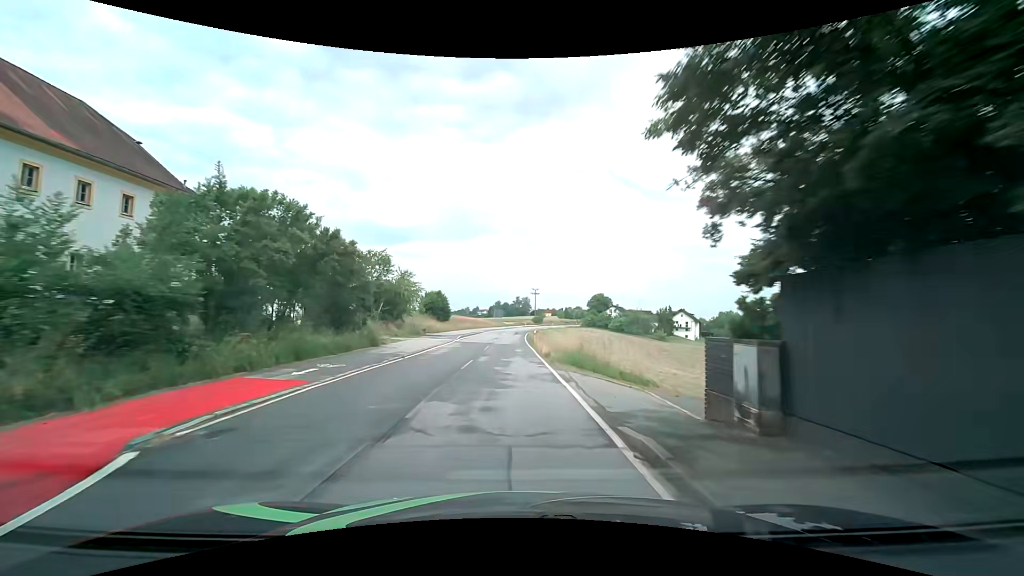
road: tertiary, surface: asphalt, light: Day
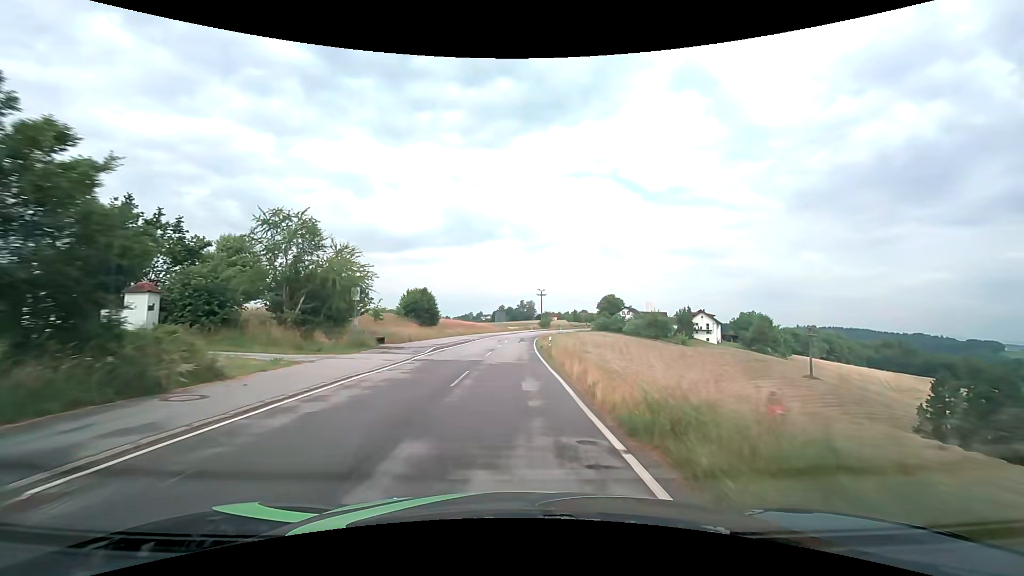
(-0.2, +15.7) m; -1°
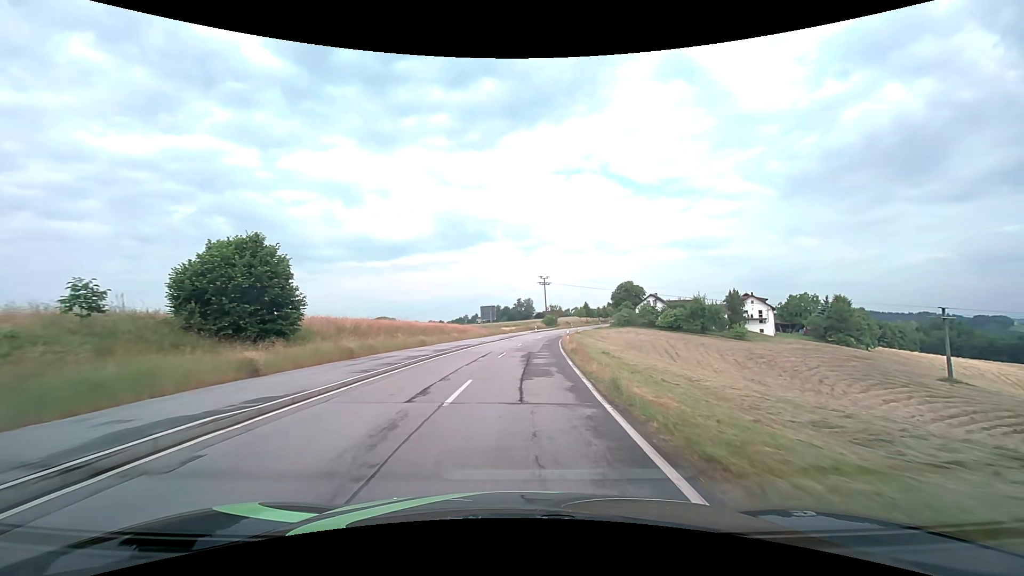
(-0.1, +39.3) m; 0°
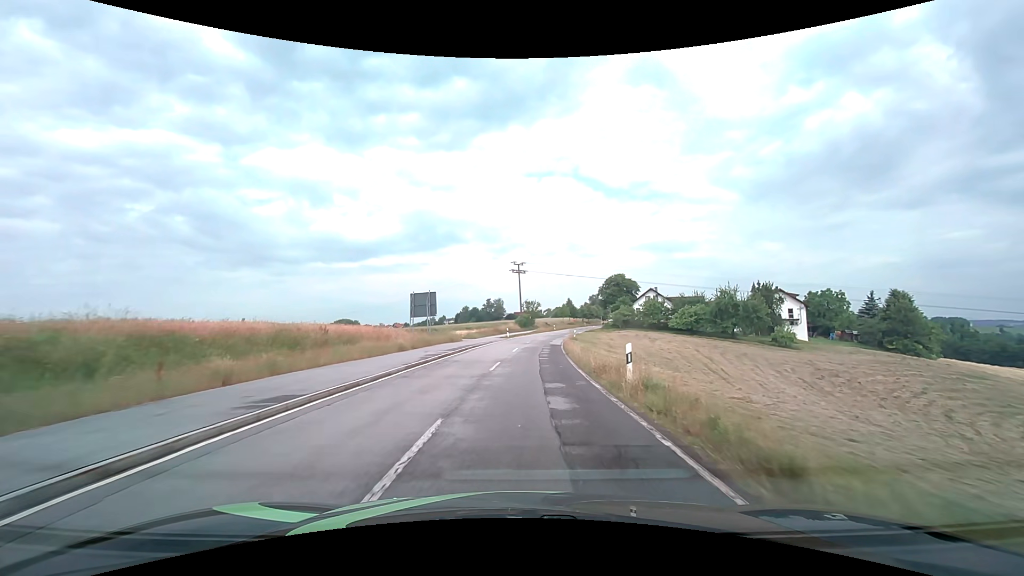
(+0.8, +31.3) m; +3°
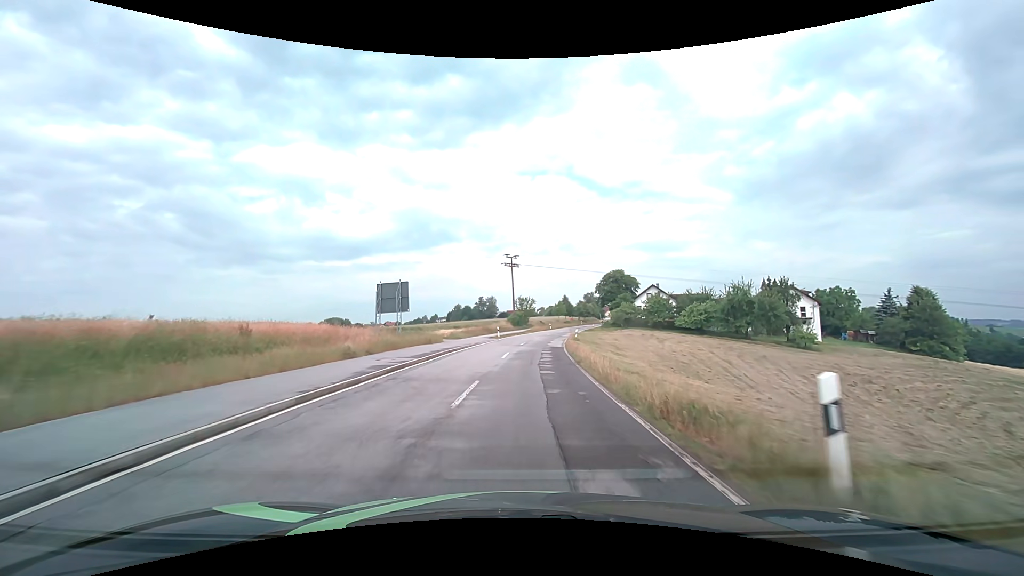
(0.0, +7.8) m; +1°
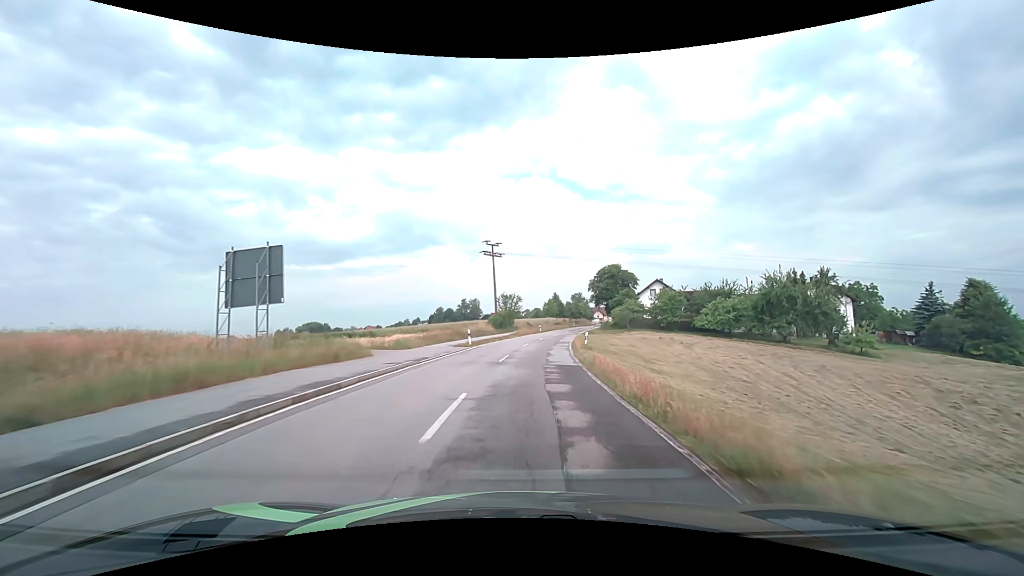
(+0.2, +15.7) m; +2°
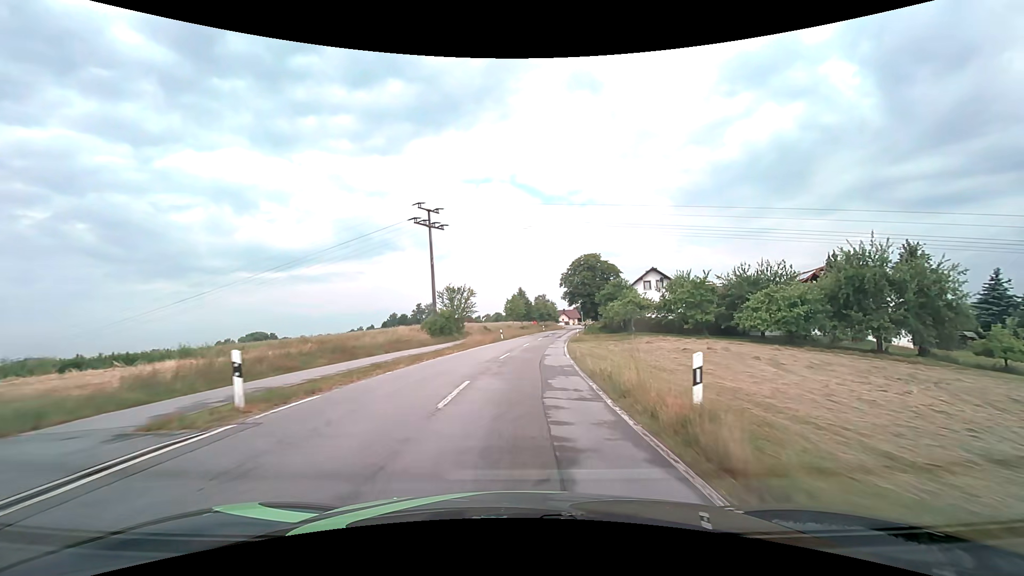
(+0.8, +23.5) m; +4°
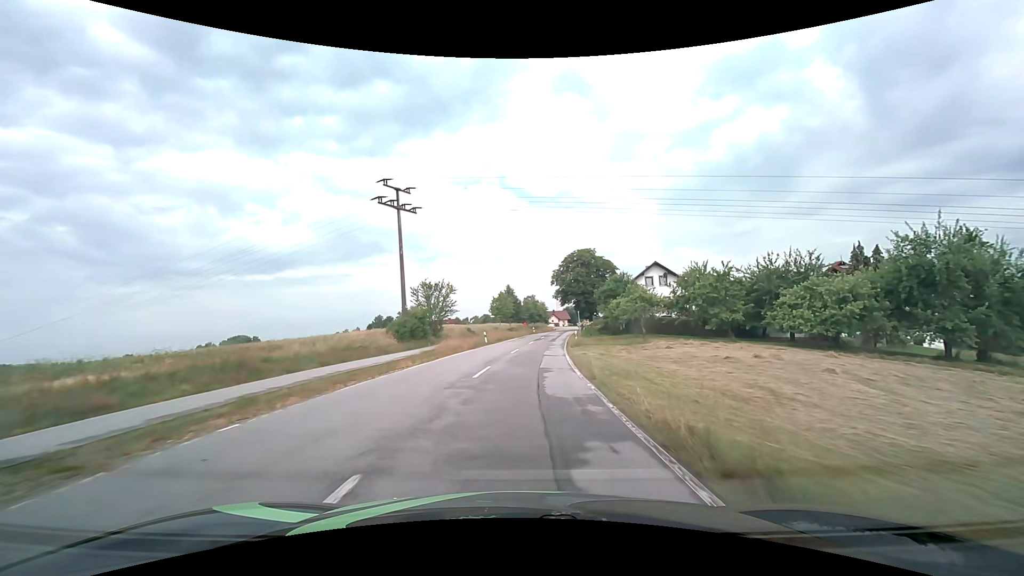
(+0.1, +7.8) m; +1°
(0, +10) (+1, +20) (+1, +30) (+2, +40) (+3, +50) (+5, +60) (+6, +70) (+7, +80) (+9, +89) (+10, +99) m
